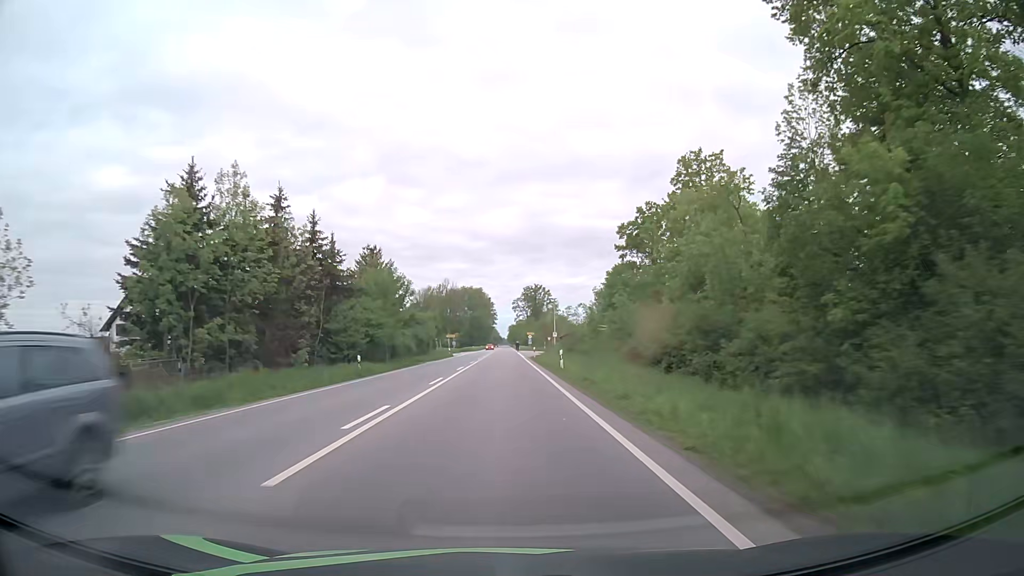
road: primary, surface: asphalt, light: Day
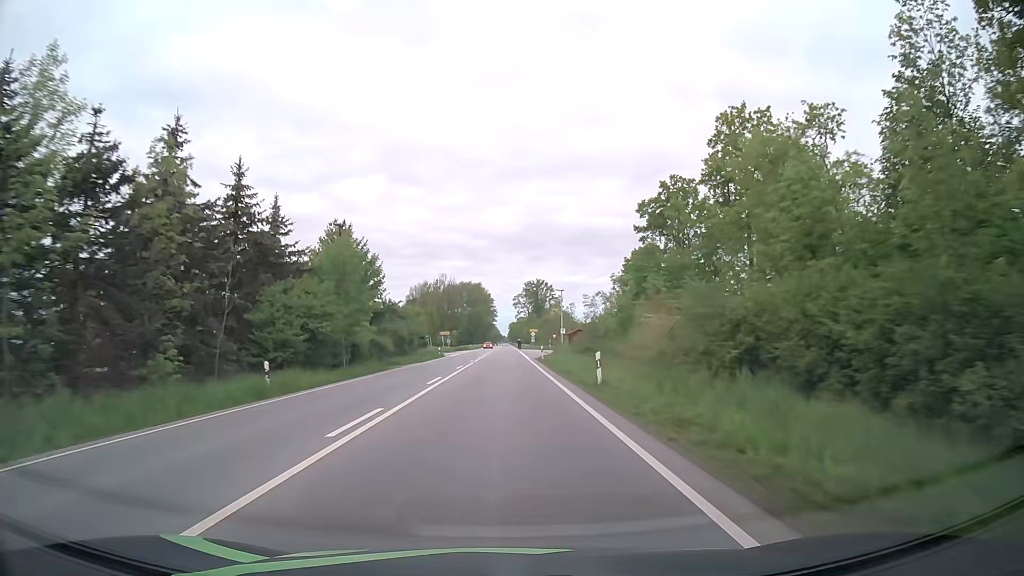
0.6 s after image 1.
(-0.1, +12.9) m; -1°
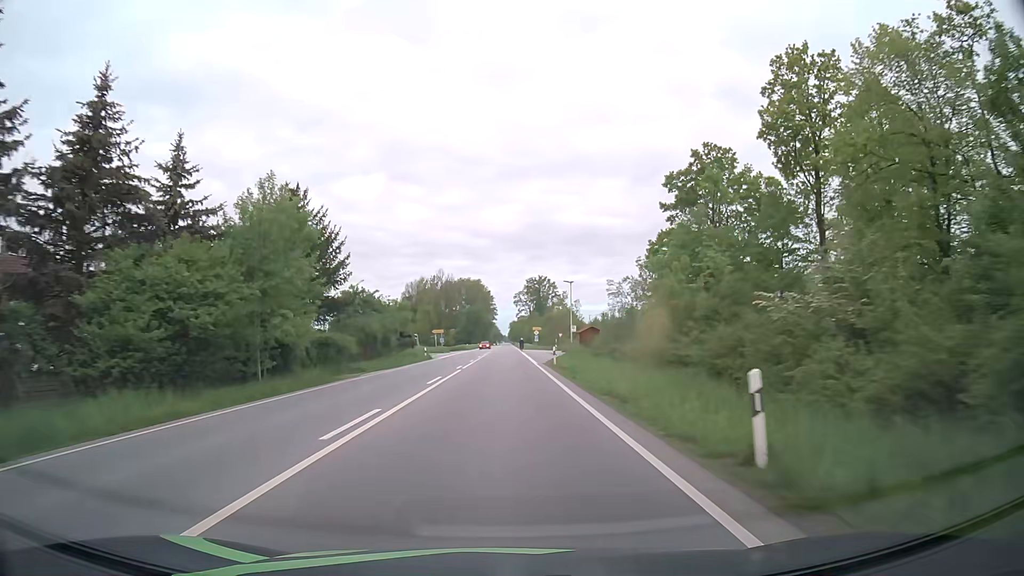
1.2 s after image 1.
(0.0, +12.3) m; 0°
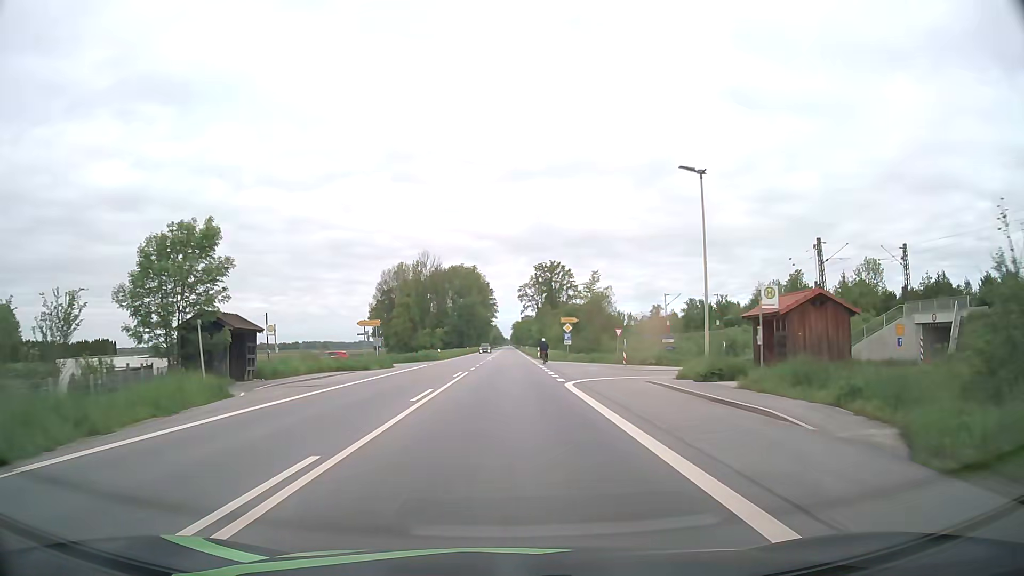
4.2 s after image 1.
(0.0, +52.5) m; 0°
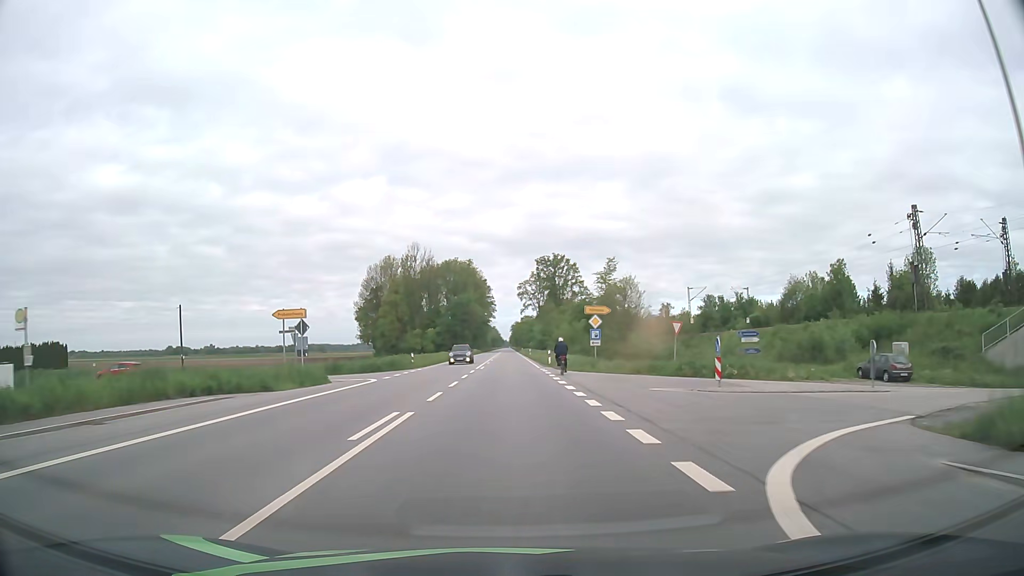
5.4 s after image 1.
(0.0, +18.4) m; 0°
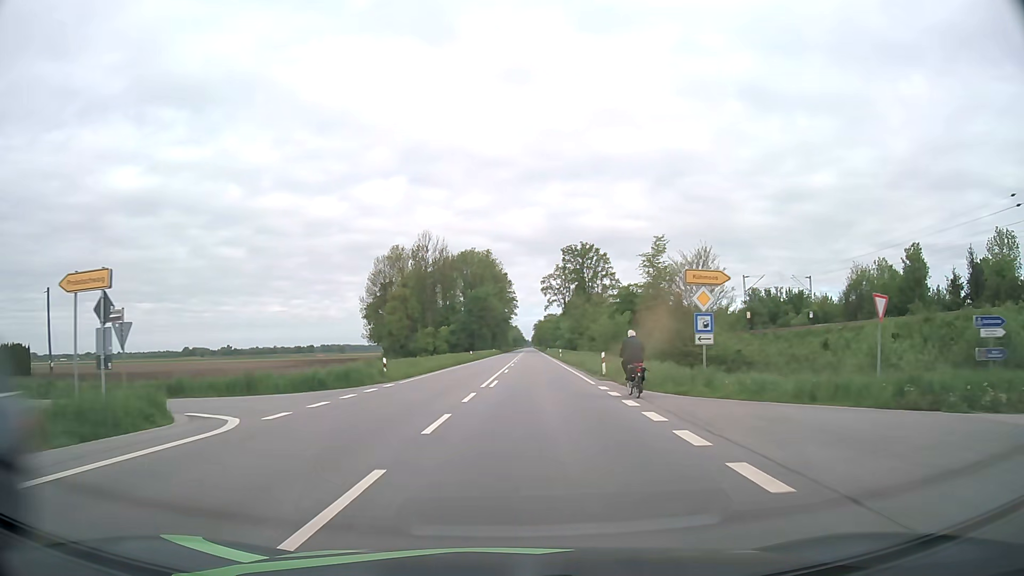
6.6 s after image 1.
(-0.2, +18.3) m; -2°
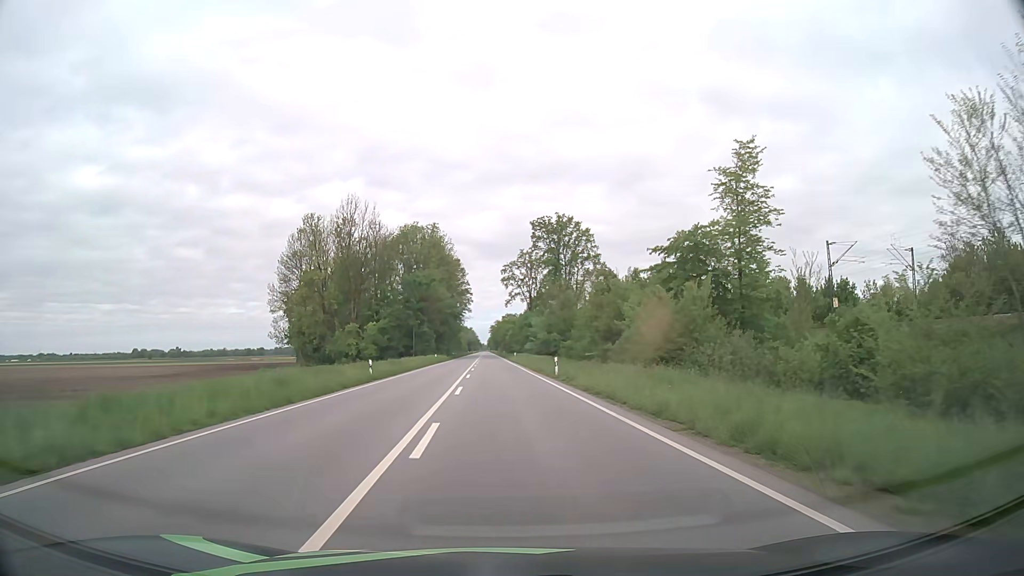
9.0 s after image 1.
(+0.6, +38.5) m; +3°
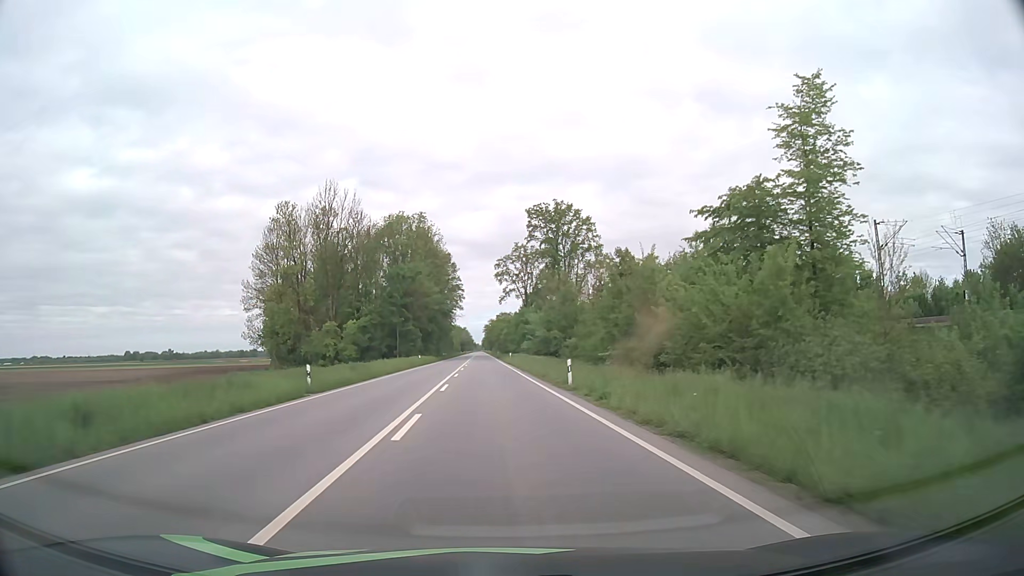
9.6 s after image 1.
(+0.1, +10.5) m; +1°
